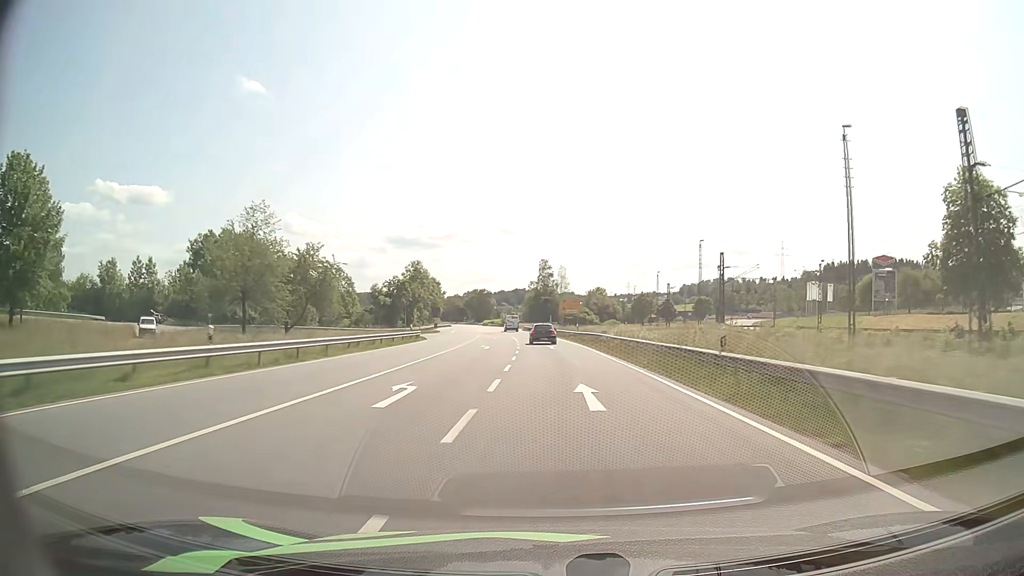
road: primary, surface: asphalt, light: Day
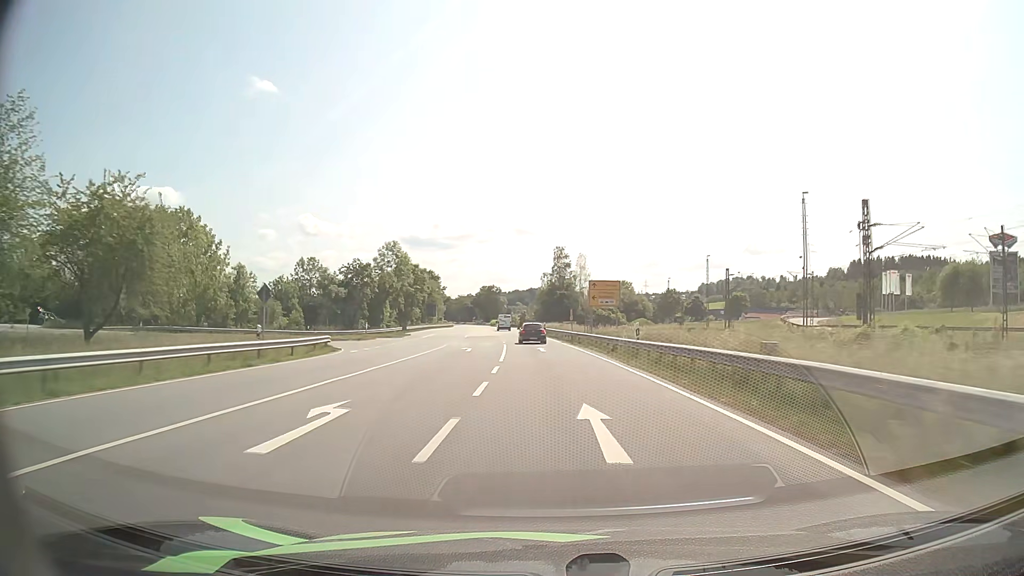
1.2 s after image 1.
(-0.3, +31.2) m; -1°
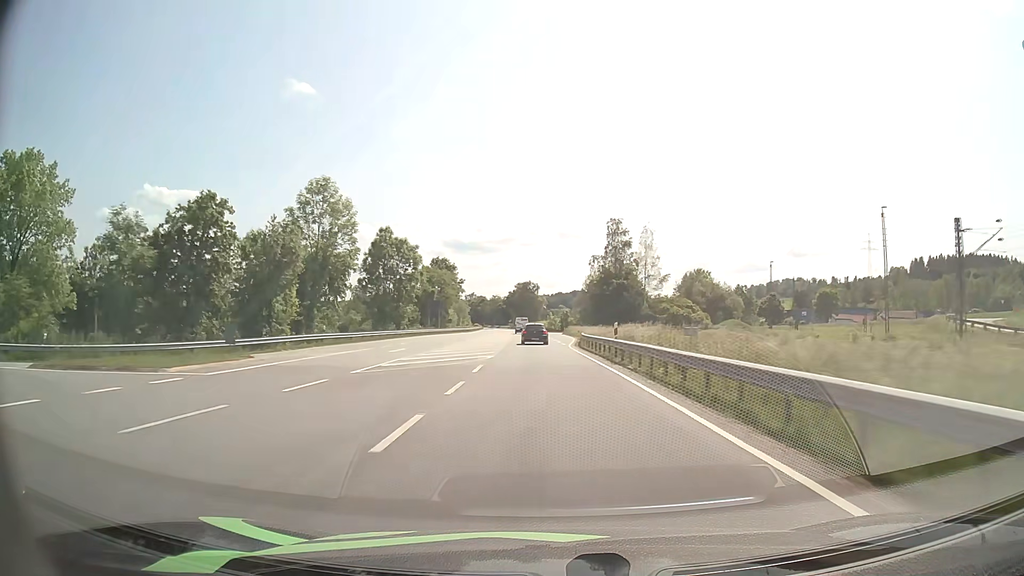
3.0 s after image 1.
(-1.2, +46.5) m; -3°
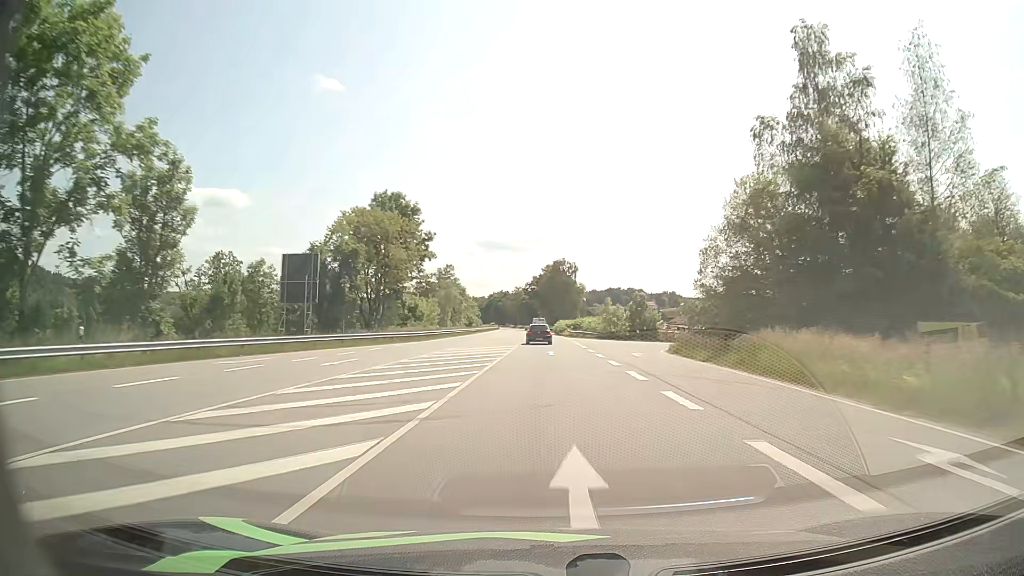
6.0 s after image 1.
(-3.0, +76.9) m; -3°
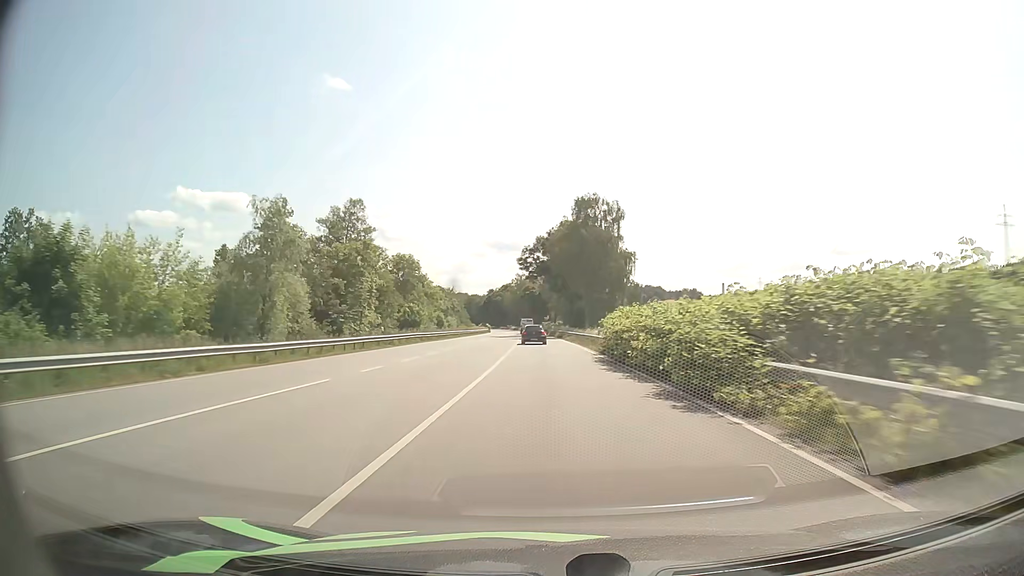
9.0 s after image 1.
(-0.5, +77.3) m; -1°
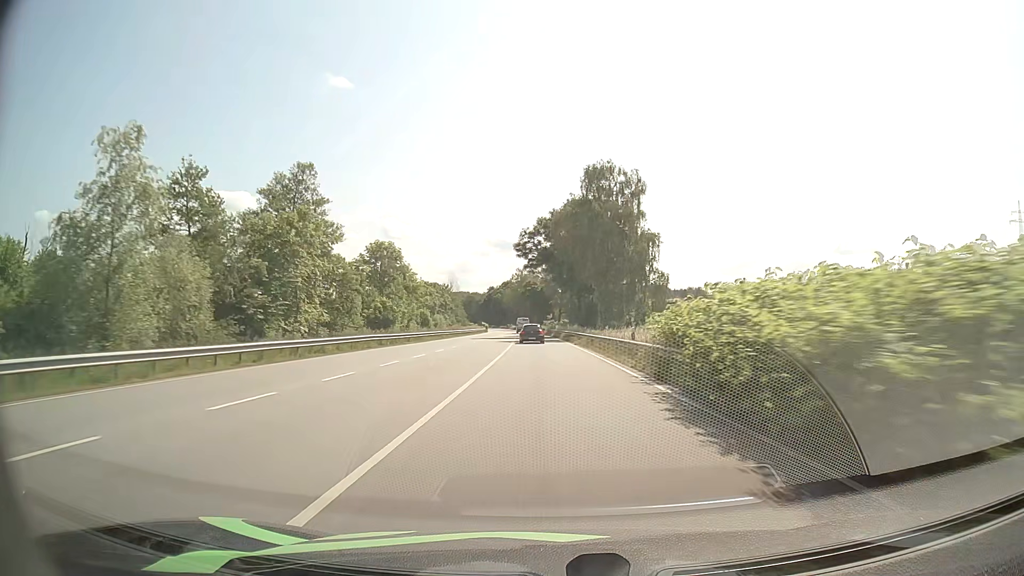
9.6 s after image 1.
(0.0, +15.6) m; 0°
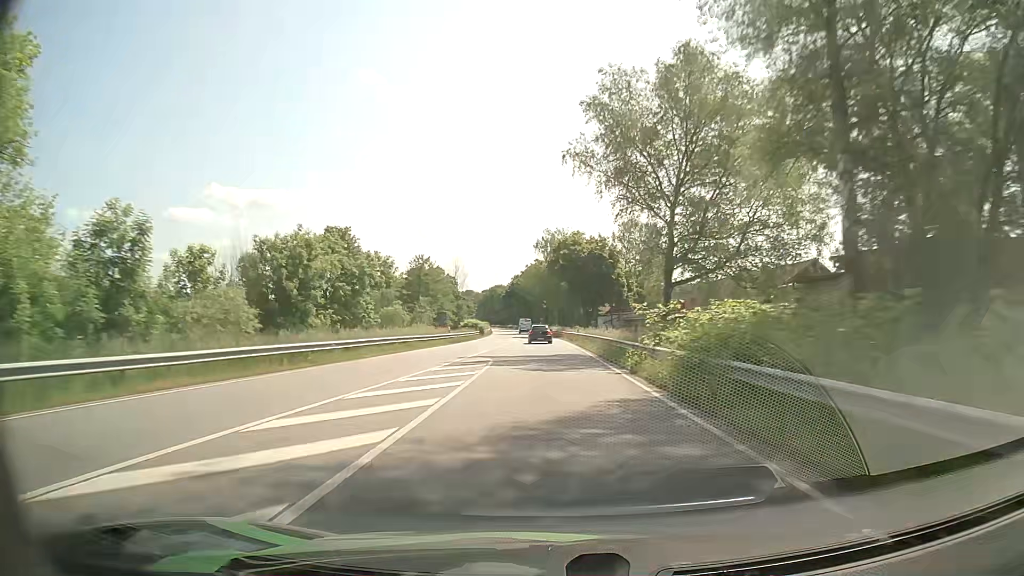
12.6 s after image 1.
(-2.2, +79.0) m; -3°
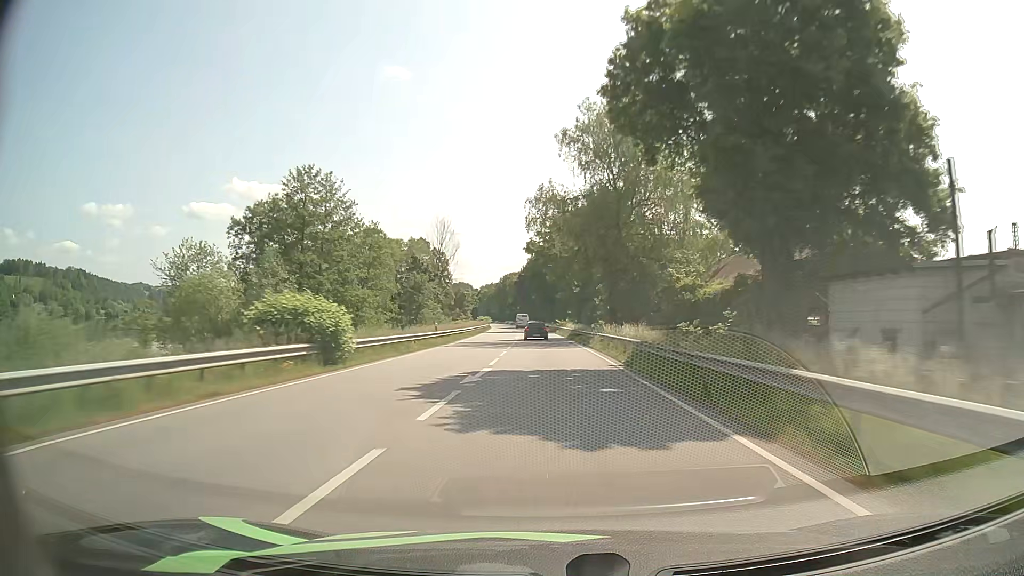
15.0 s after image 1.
(-1.1, +64.6) m; -2°
(0, +10) (0, +20) (0, +30) (-1, +40) (-1, +50) (-1, +60) (-2, +70) (-2, +80) (-3, +90) (-3, +100) m
